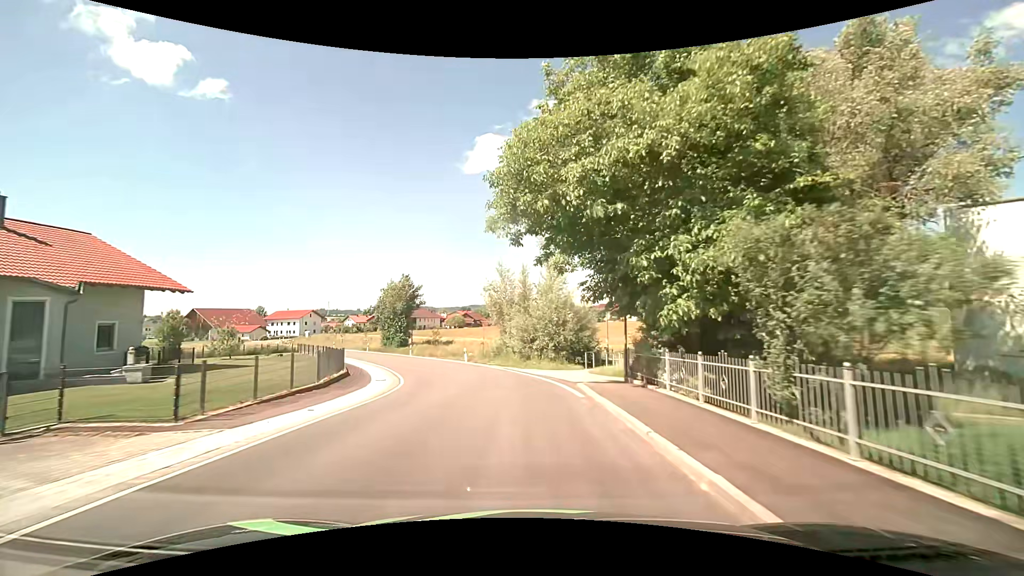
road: secondary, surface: asphalt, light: Day
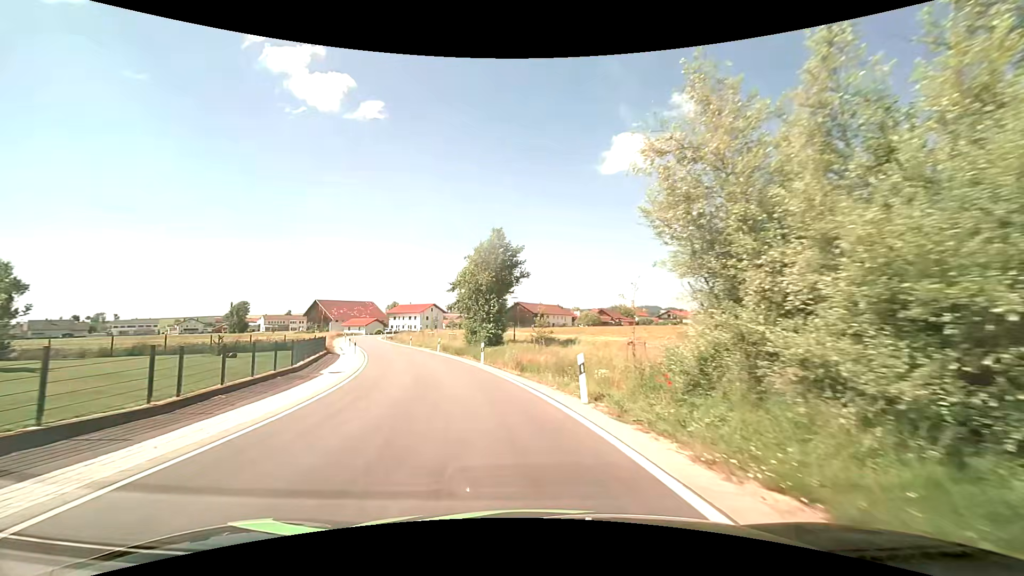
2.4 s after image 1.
(-2.3, +27.1) m; -15°
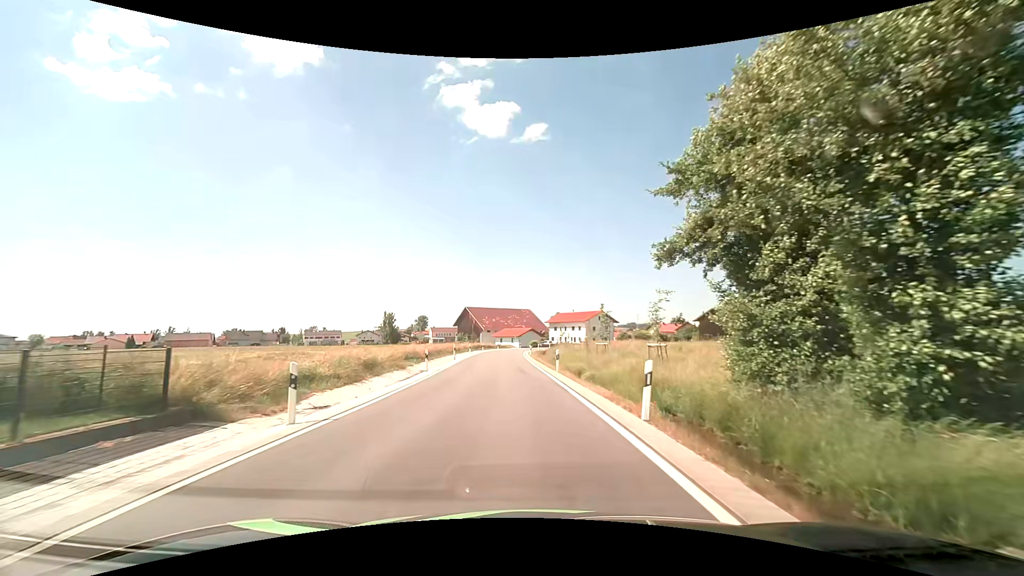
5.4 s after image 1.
(-5.6, +30.7) m; -19°
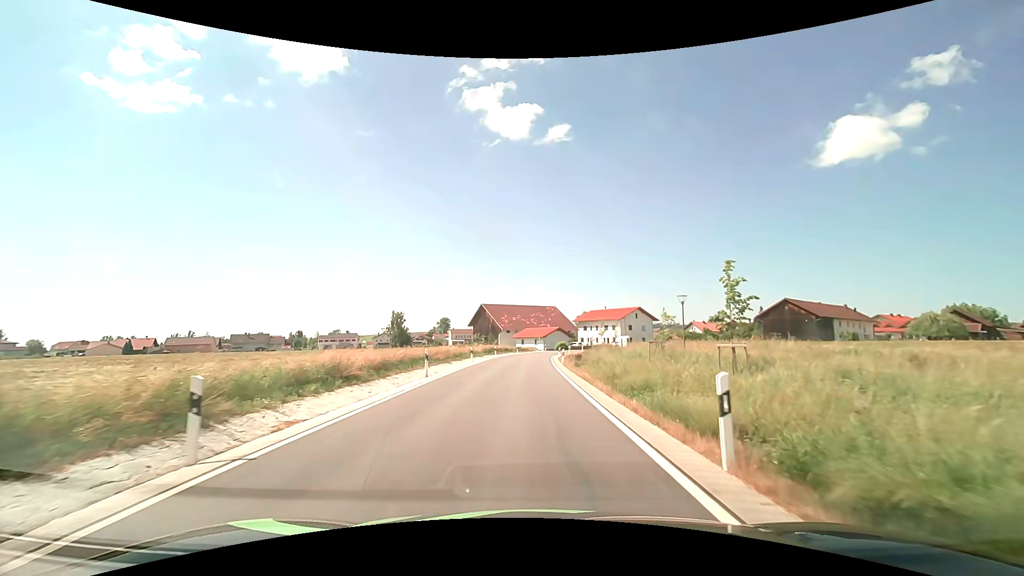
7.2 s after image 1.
(-0.6, +18.4) m; -2°
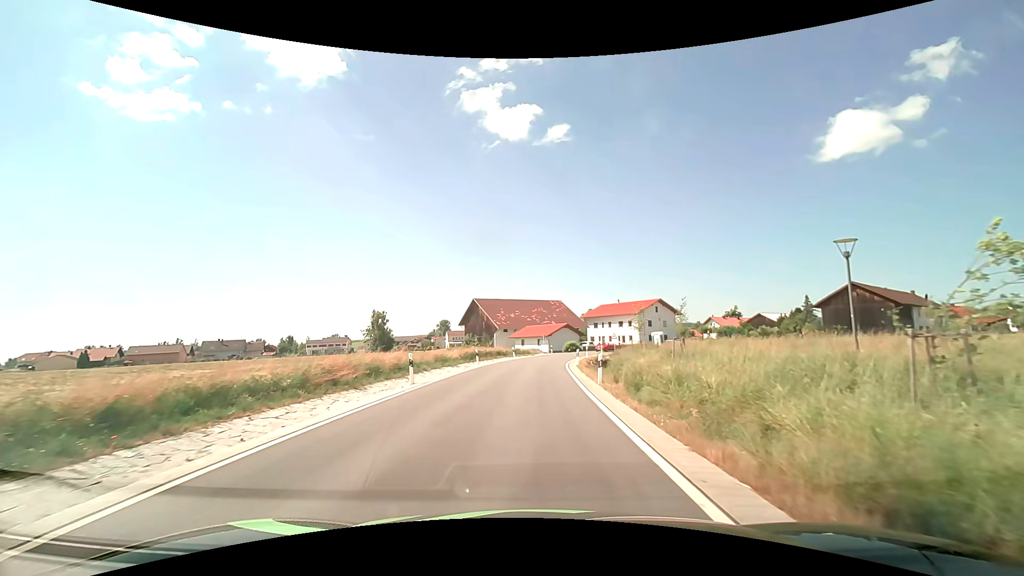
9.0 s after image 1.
(-0.3, +18.8) m; -1°
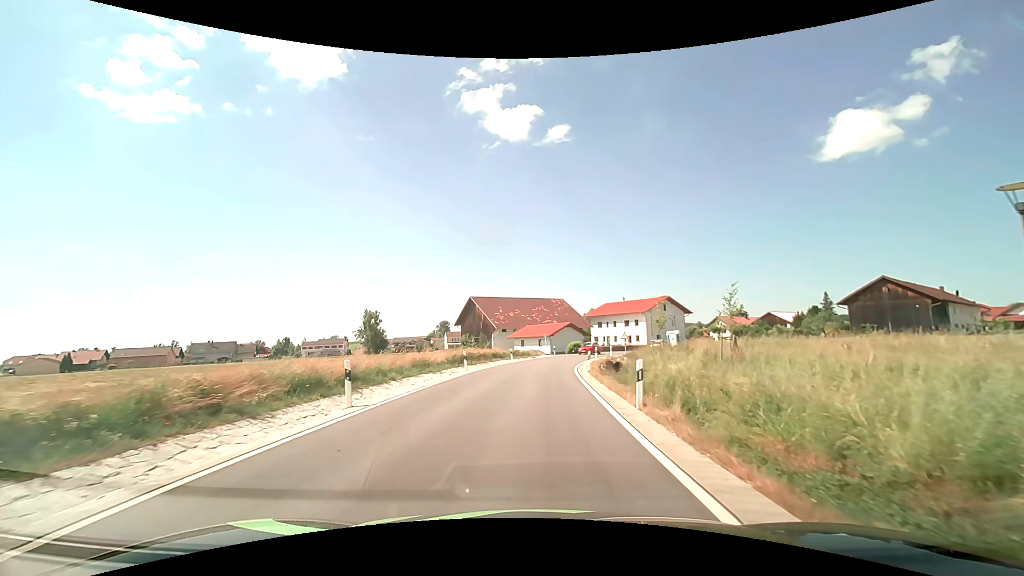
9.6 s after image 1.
(0.0, +6.2) m; 0°
